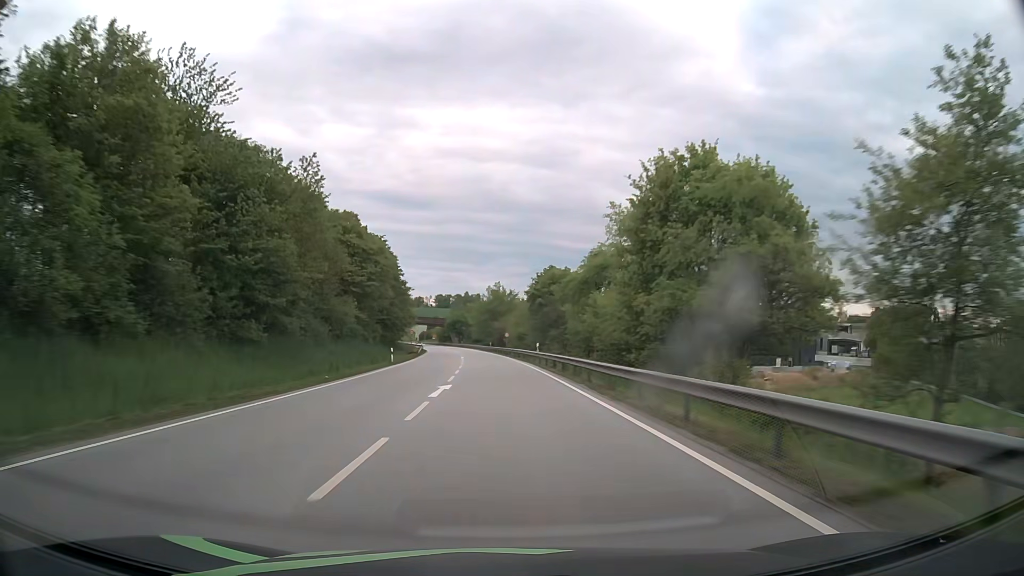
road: primary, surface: asphalt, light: Day
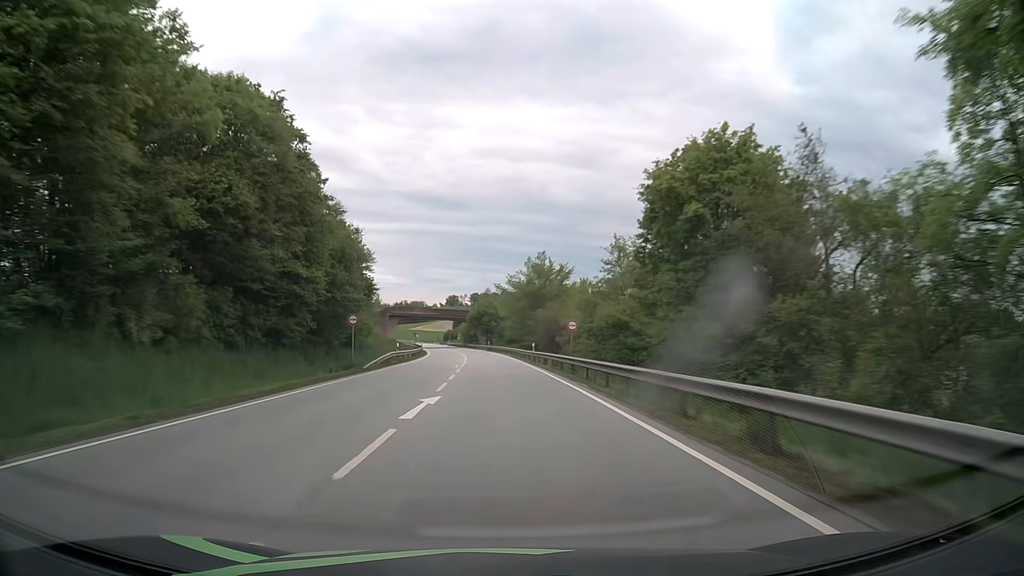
(-1.3, +47.5) m; -3°
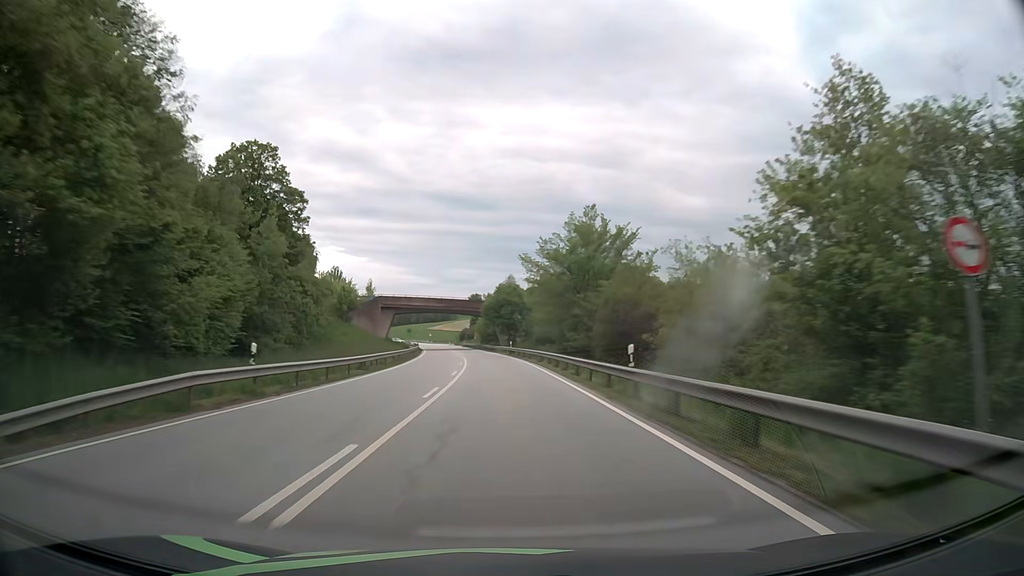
(-0.6, +31.7) m; -2°
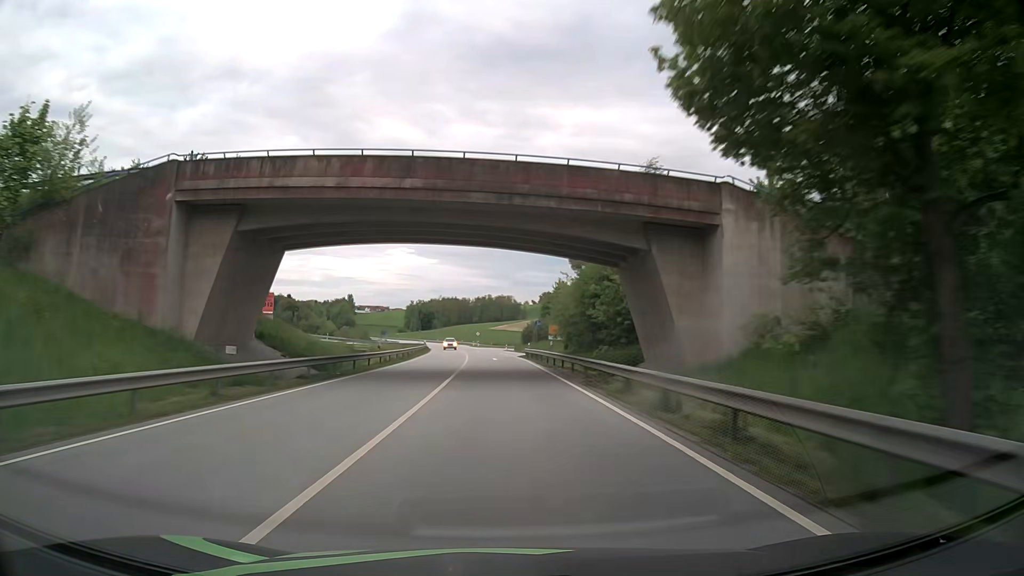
(-4.0, +79.1) m; -6°
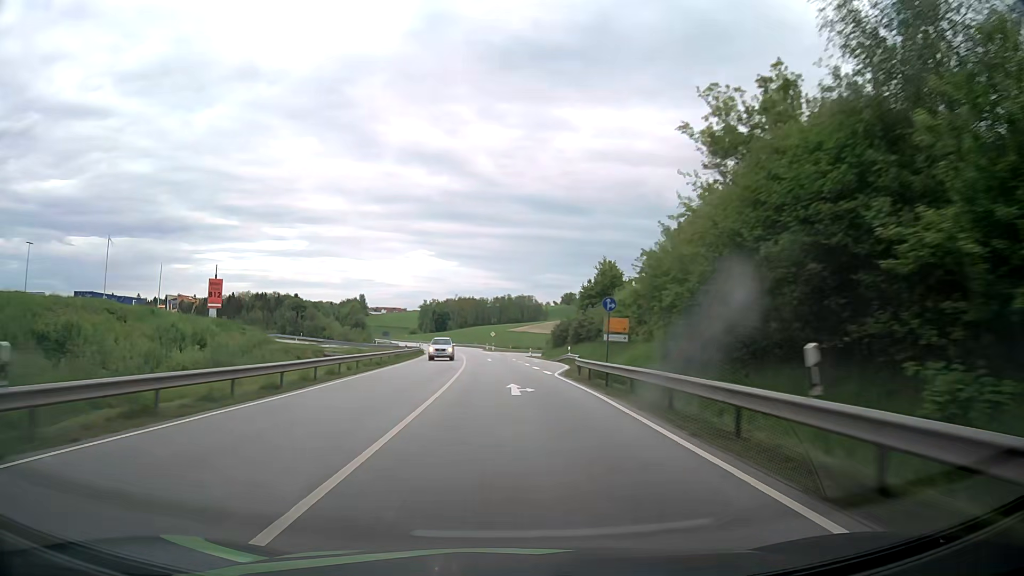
(-0.6, +31.6) m; -2°
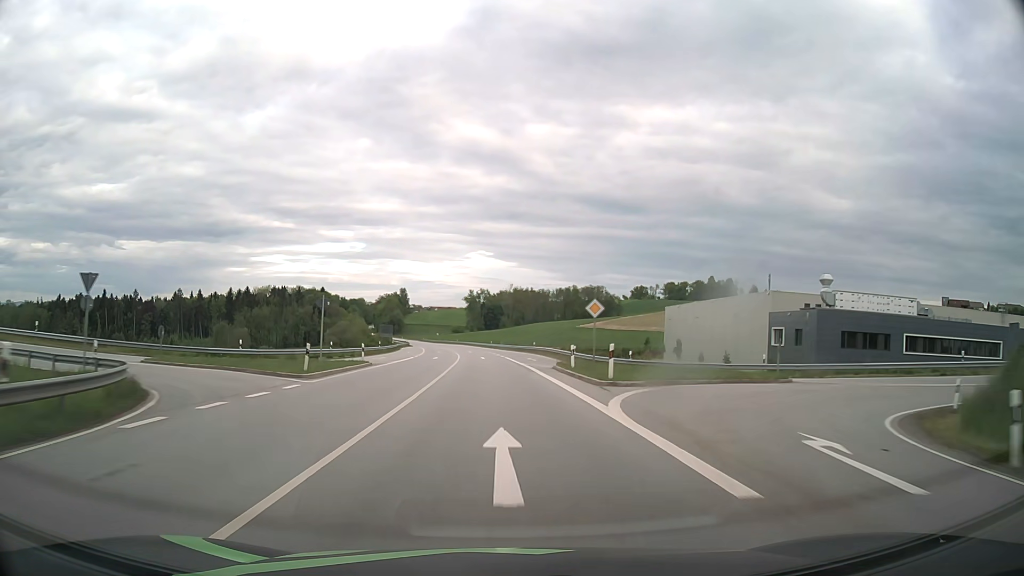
(-2.6, +78.9) m; -5°
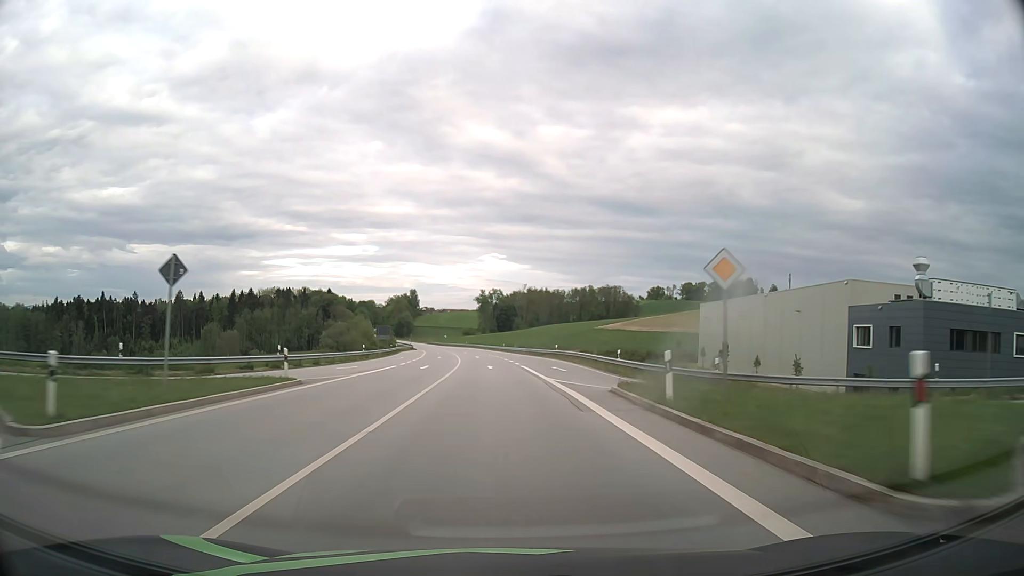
(-0.2, +15.8) m; -1°
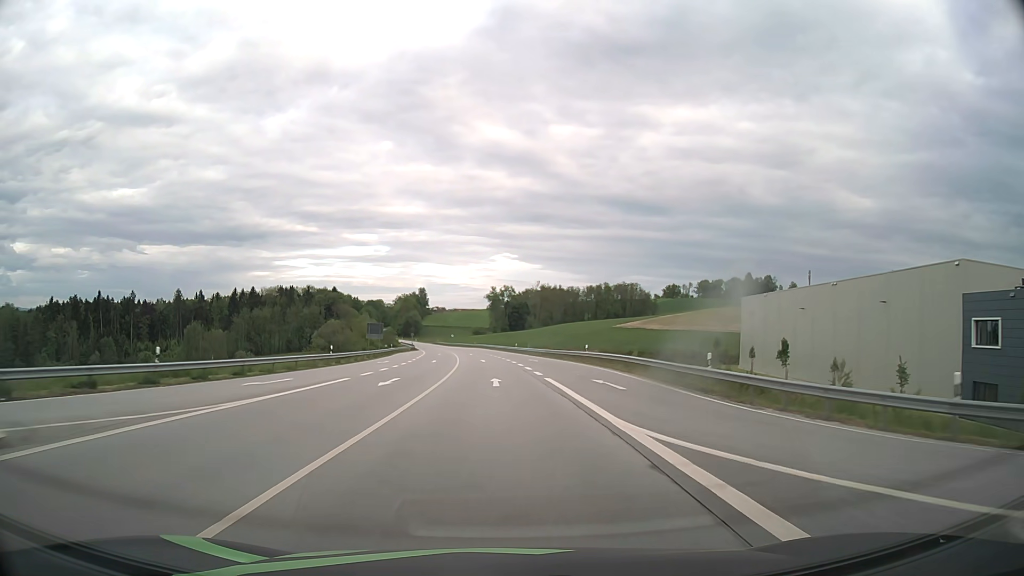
(-0.2, +15.8) m; -1°
(0, +10) (0, +20) (0, +30) (-1, +40) (-1, +50) (-2, +60) (-3, +70) (-4, +80) (-5, +90) (-6, +100) m
